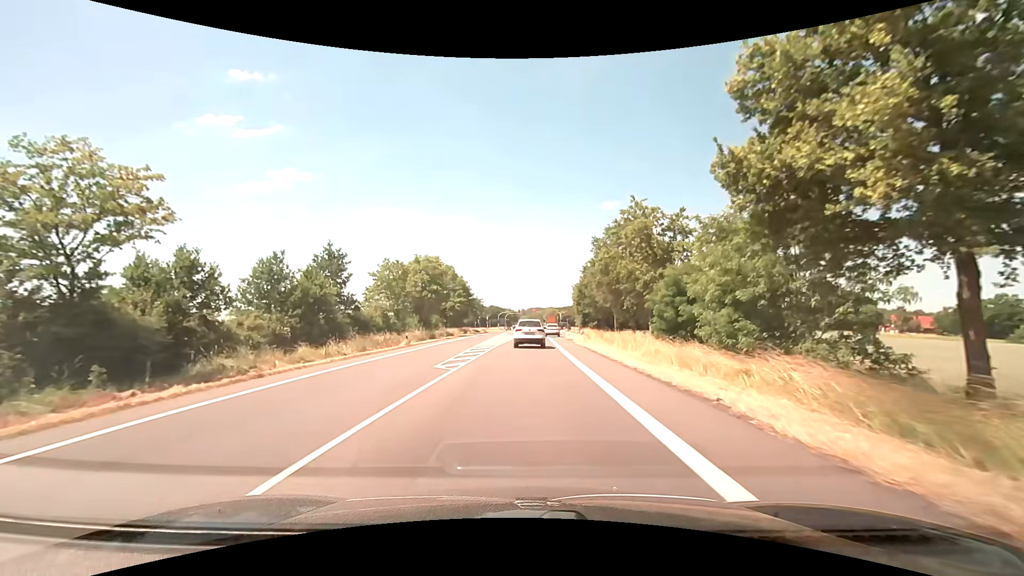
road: primary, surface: asphalt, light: Day
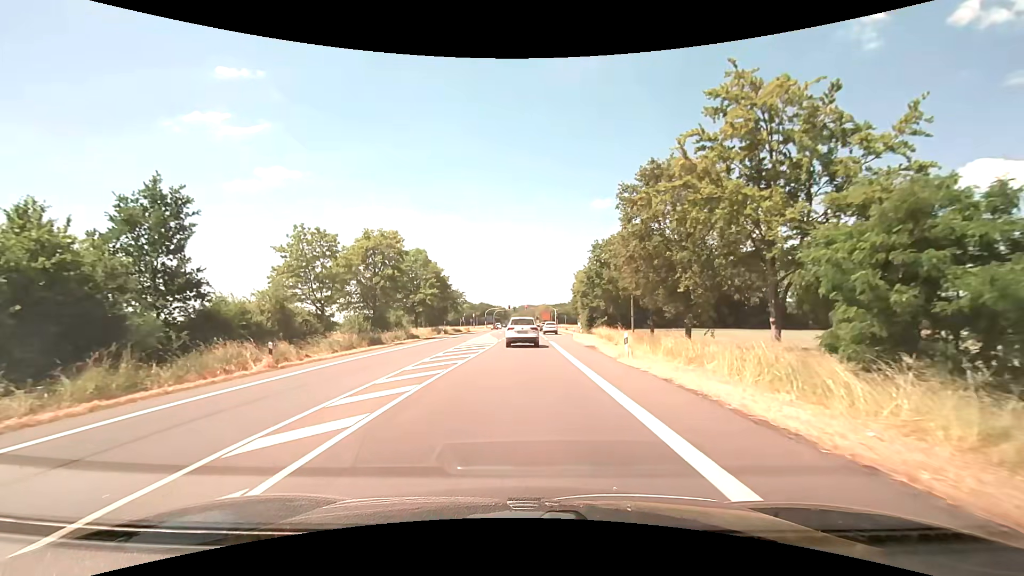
(+0.3, +20.1) m; +1°
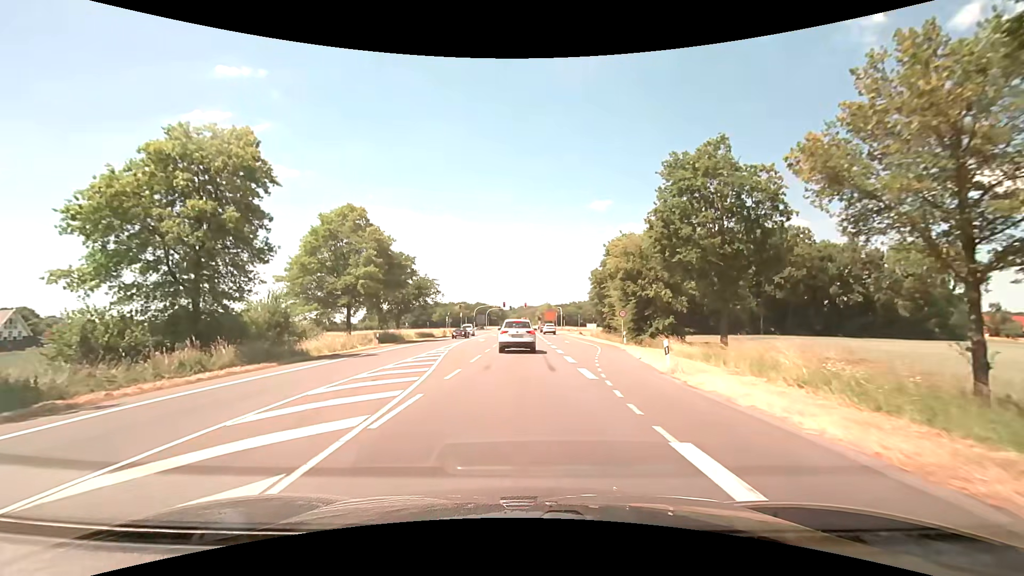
(+0.1, +30.5) m; 0°
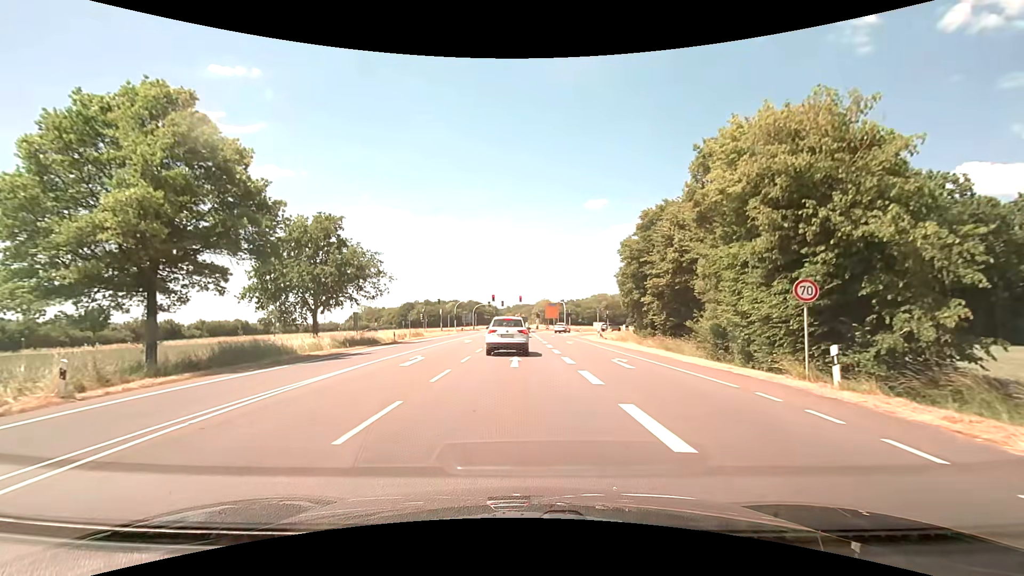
(-0.1, +25.8) m; 0°
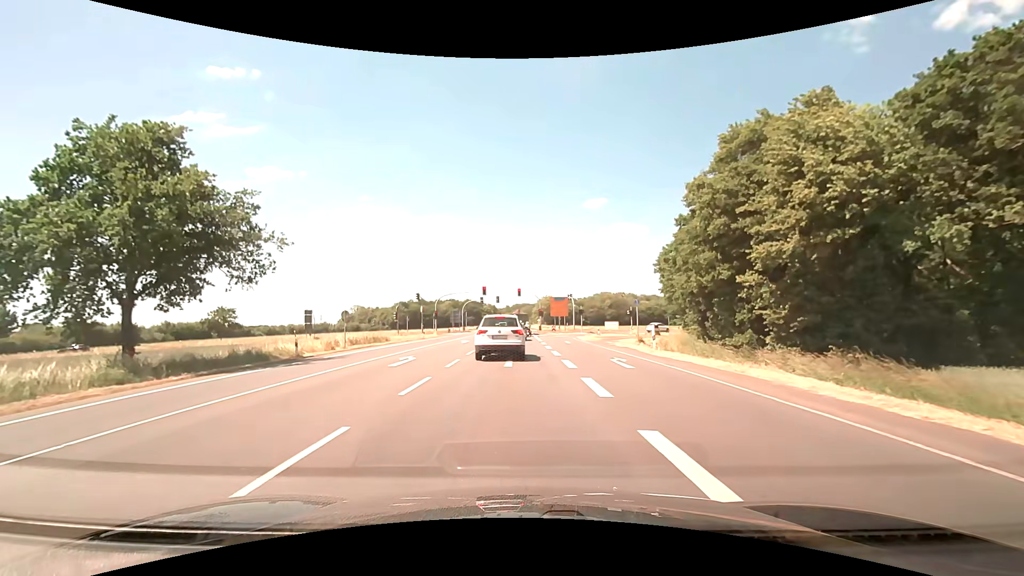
(0.0, +20.0) m; 0°
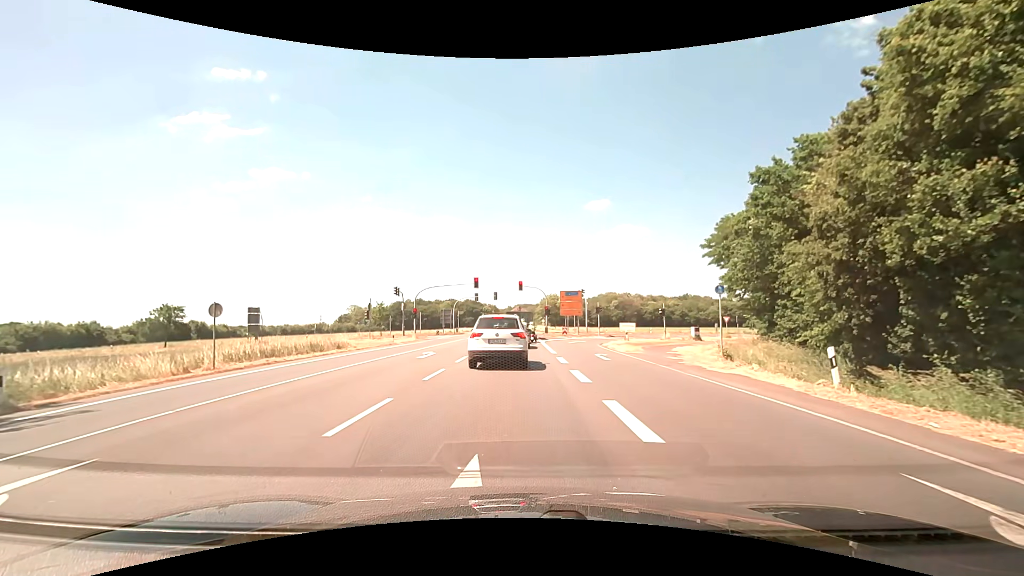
(0.0, +15.3) m; 0°
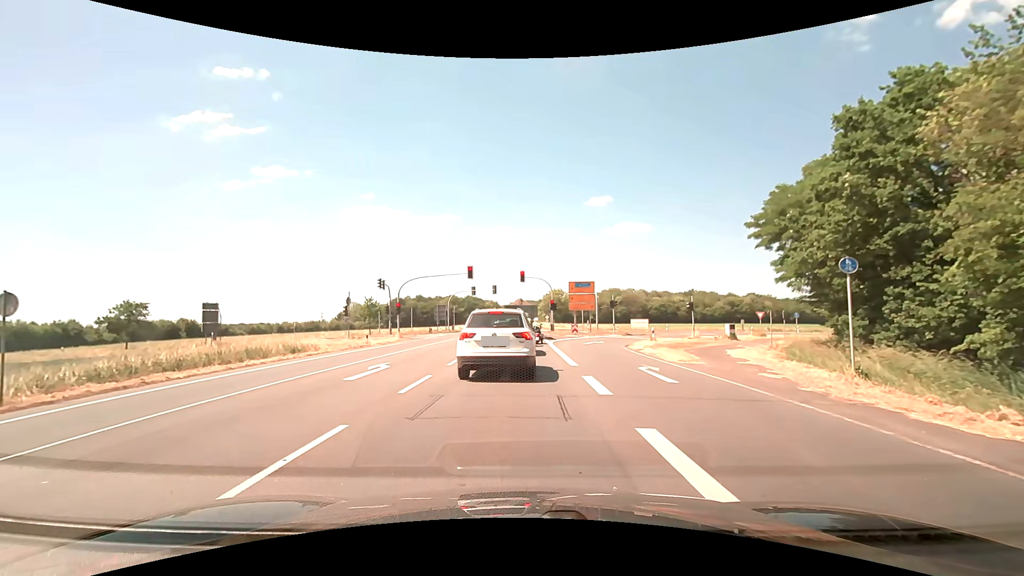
(0.0, +8.3) m; 0°
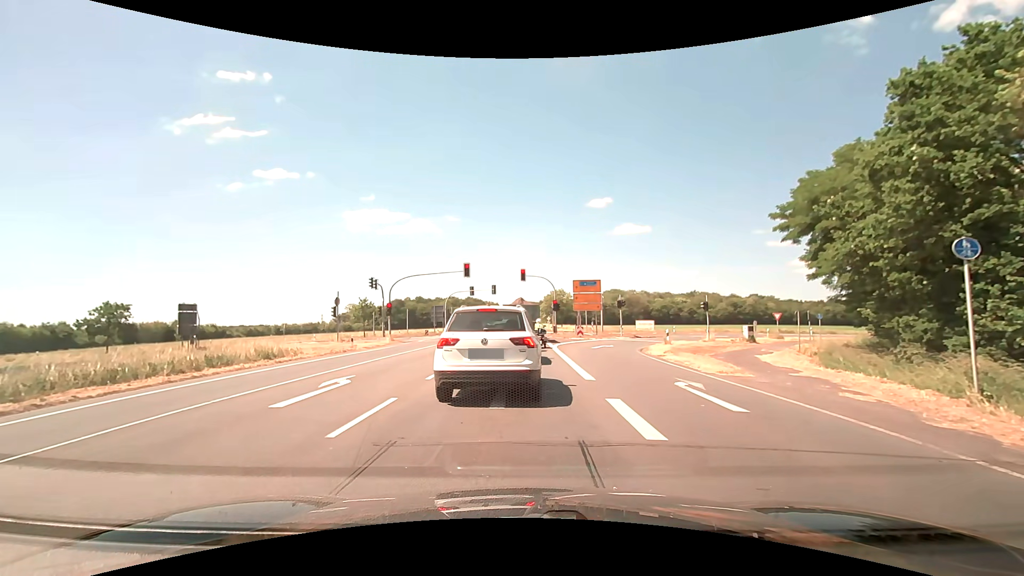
(0.0, +3.4) m; +1°
(0, +10) (-1, +20) (-1, +30) (-1, +40) (-1, +50) (-2, +60) (-2, +70) (-2, +80) (-2, +90) (-2, +100) m
